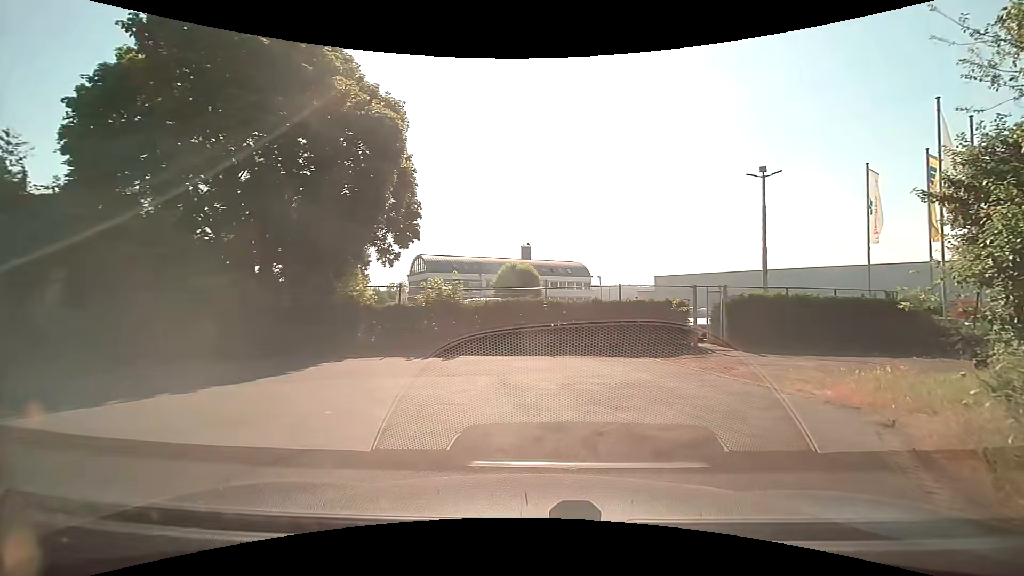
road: residential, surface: paved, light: Day
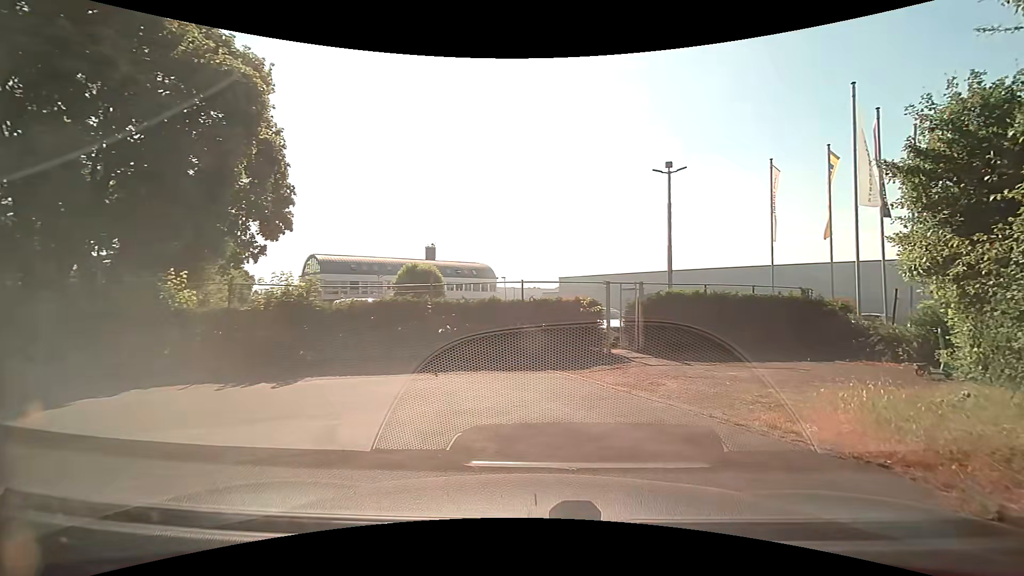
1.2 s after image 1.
(+0.3, +3.6) m; +11°
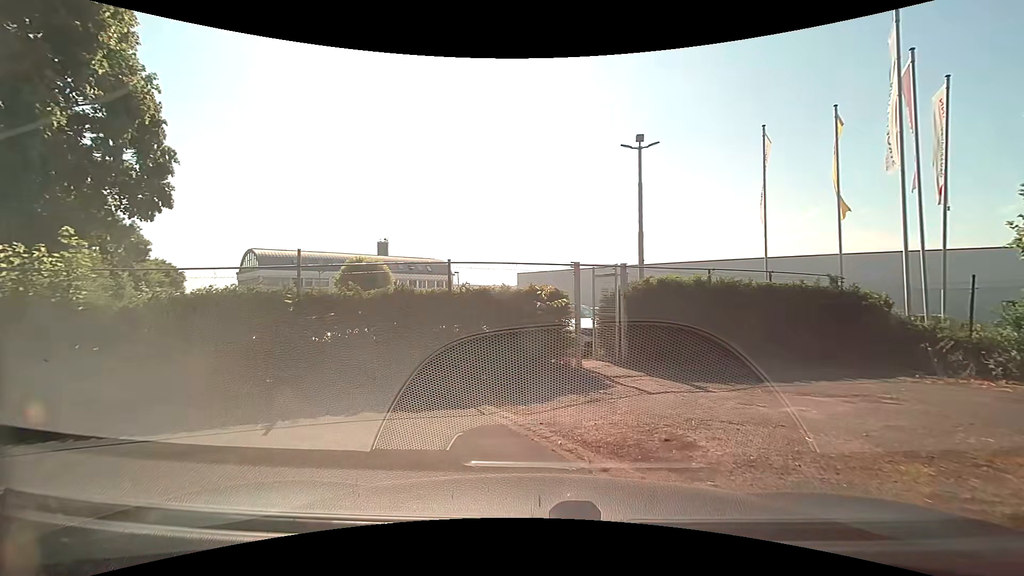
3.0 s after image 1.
(+0.3, +5.1) m; +4°
